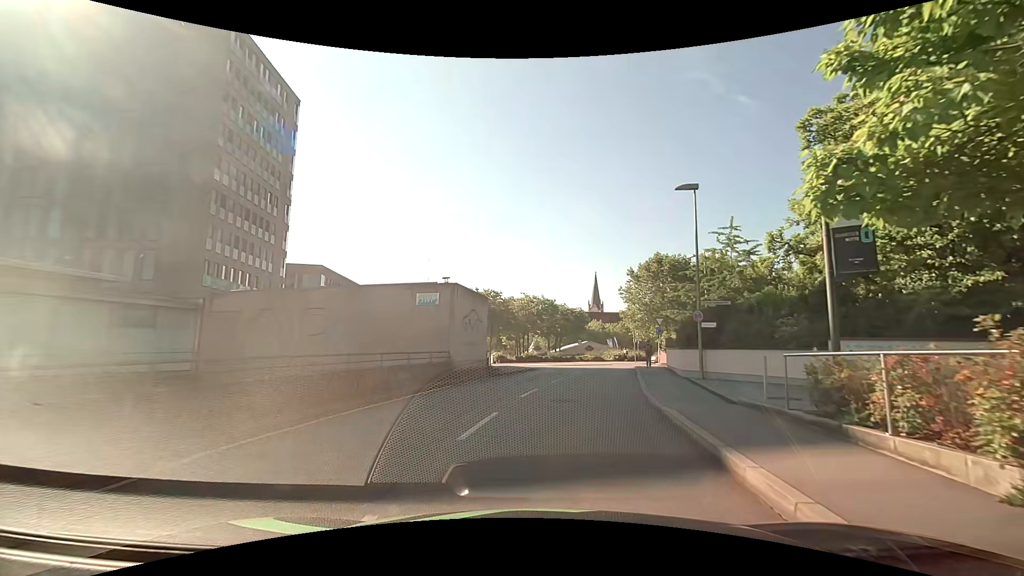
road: residential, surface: asphalt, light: Day
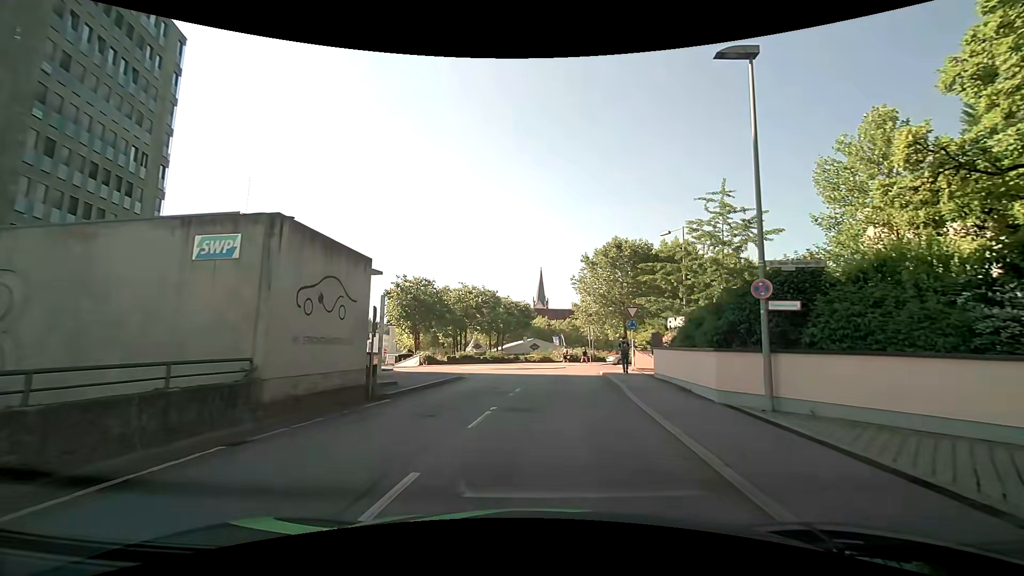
(+0.7, +10.5) m; +7°
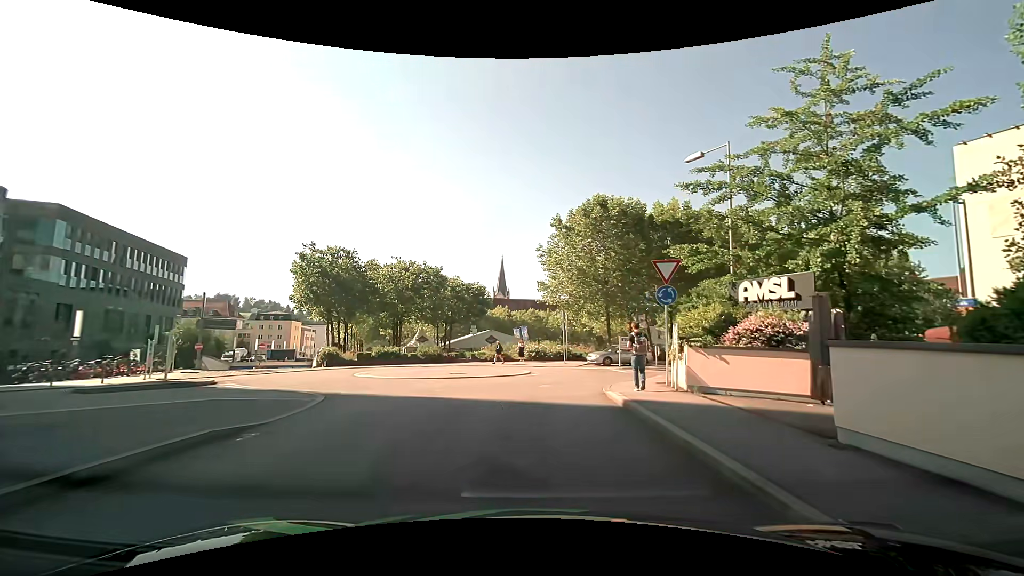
(+0.7, +14.7) m; +4°
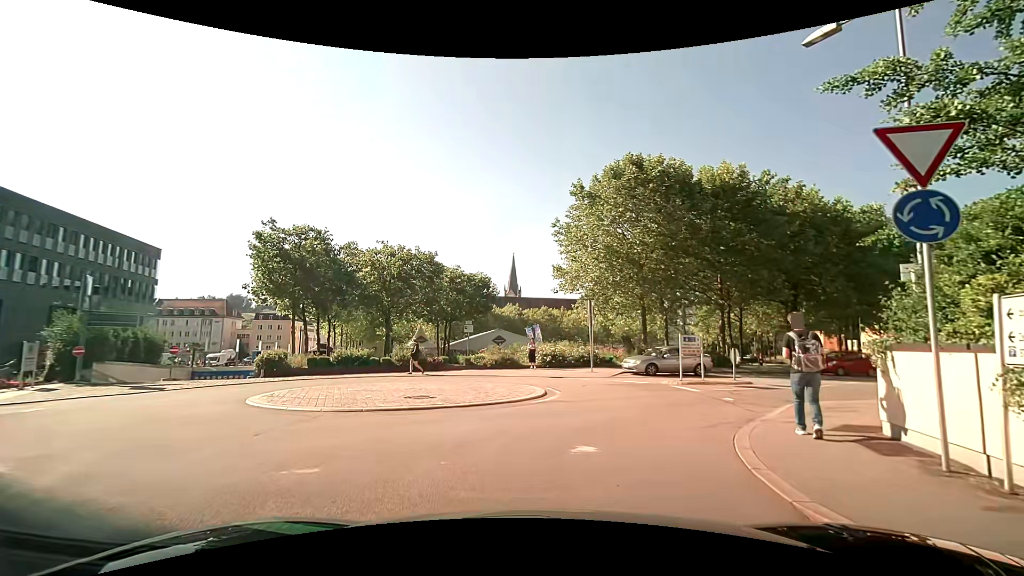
(0.0, +9.0) m; -2°
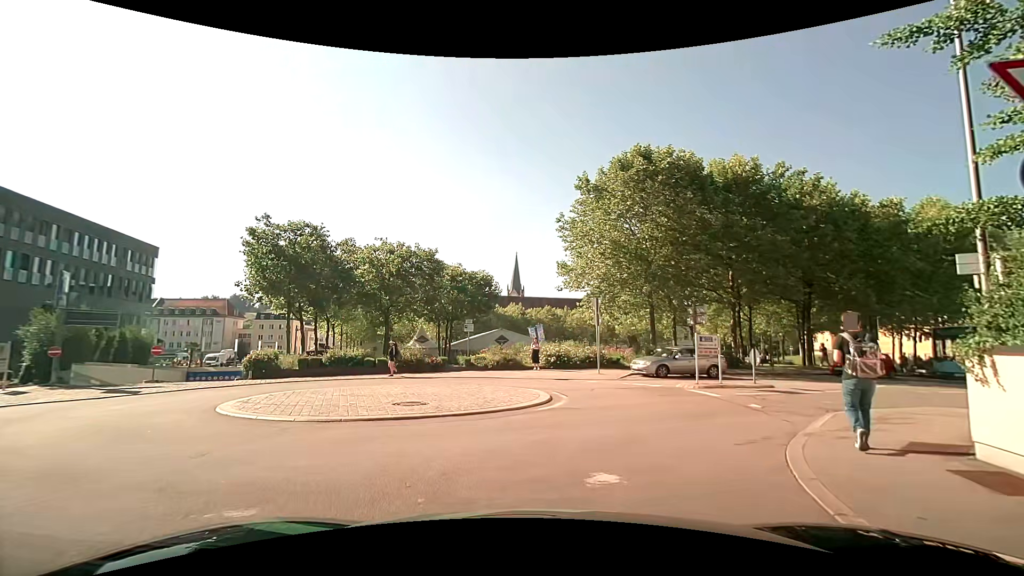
(0.0, +1.3) m; 0°
